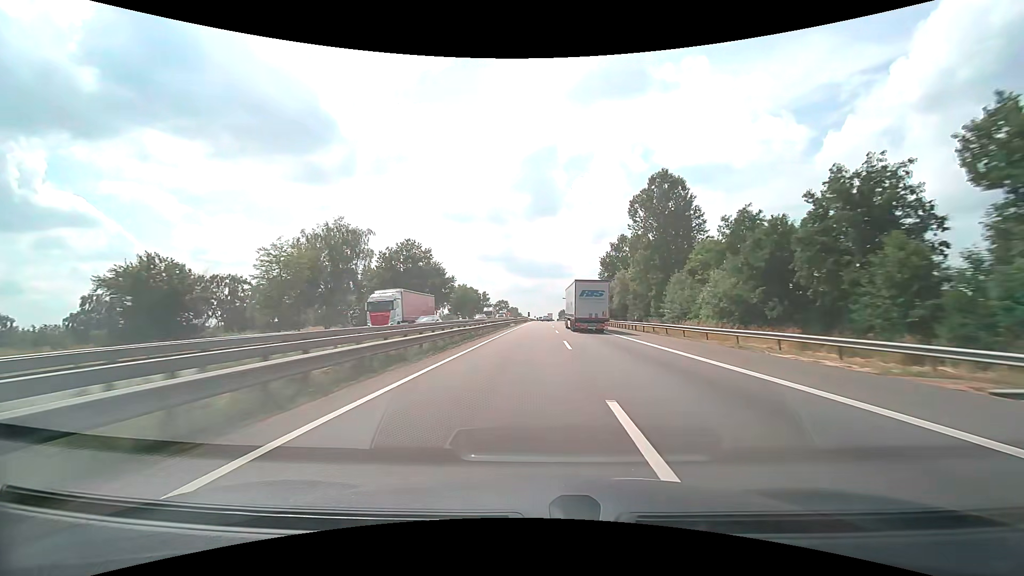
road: motorway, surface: asphalt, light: Day
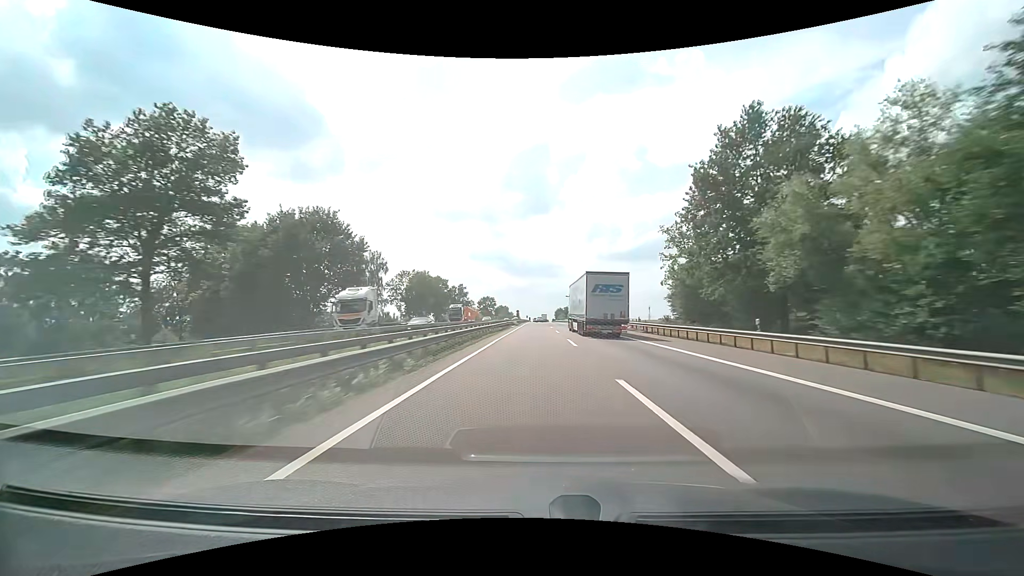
(+0.4, +51.3) m; +1°
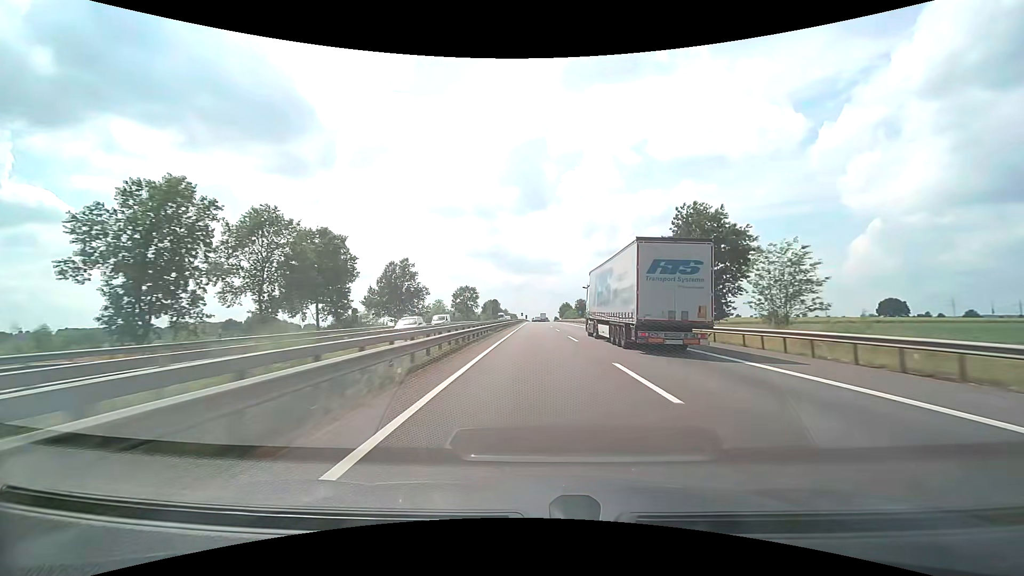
(+0.2, +71.6) m; 0°
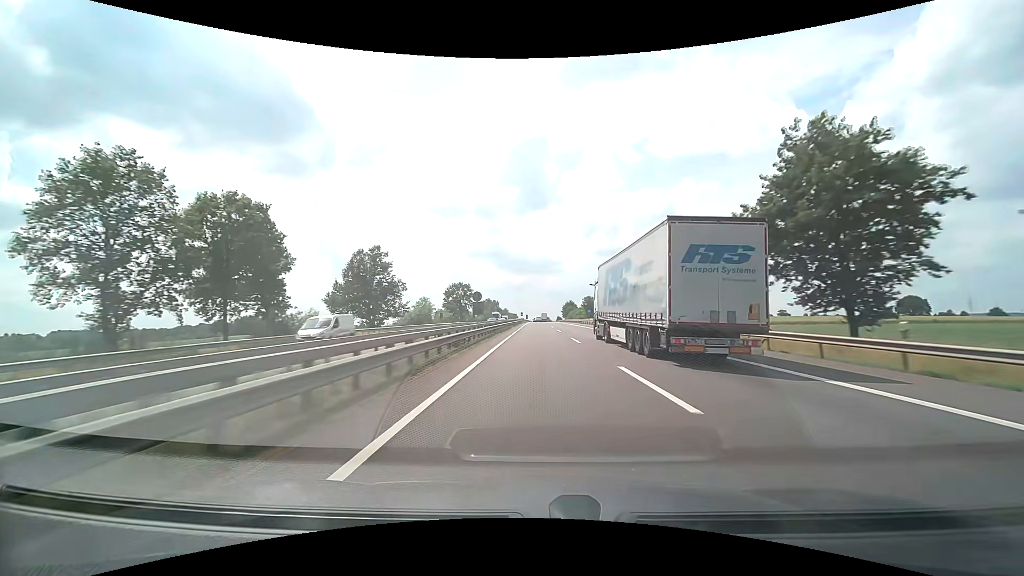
(0.0, +18.5) m; 0°
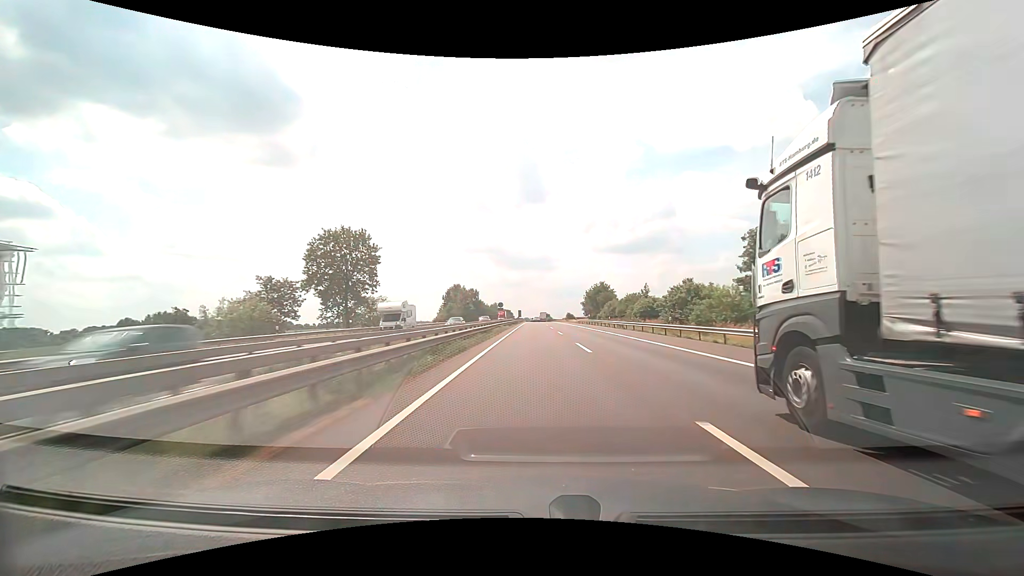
(+0.1, +95.9) m; 0°
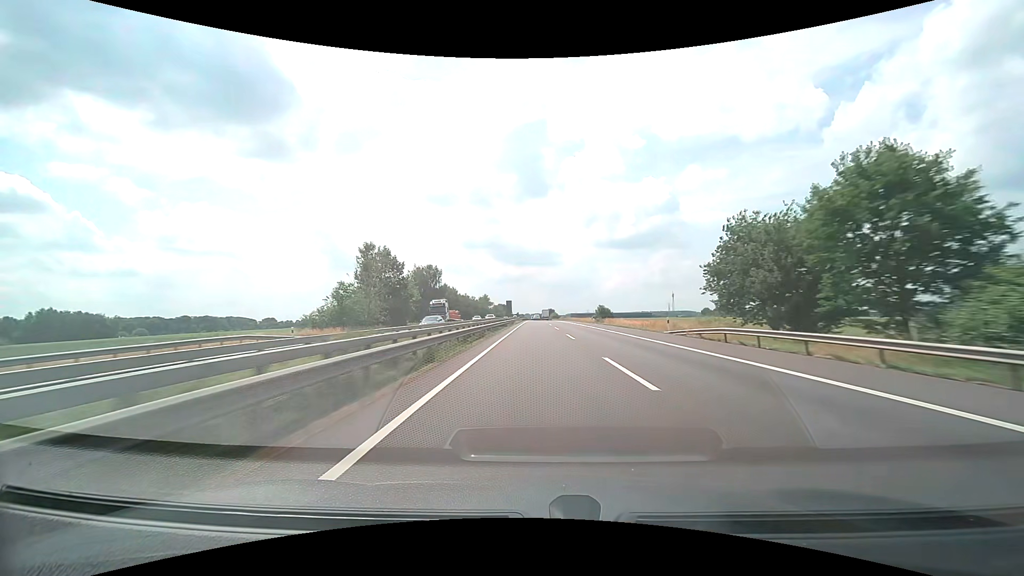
(-0.2, +80.0) m; 0°
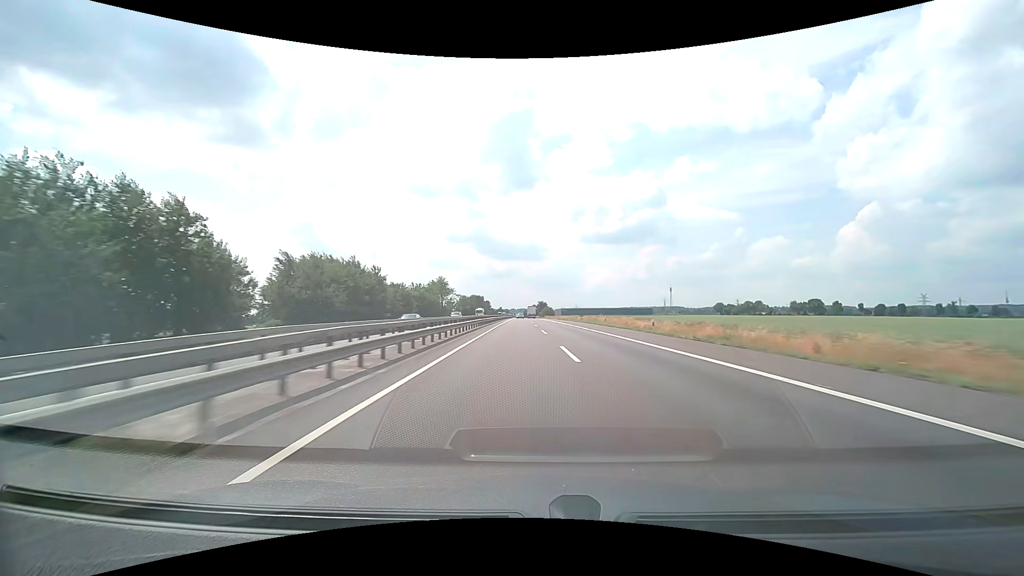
(+0.6, +101.9) m; +1°
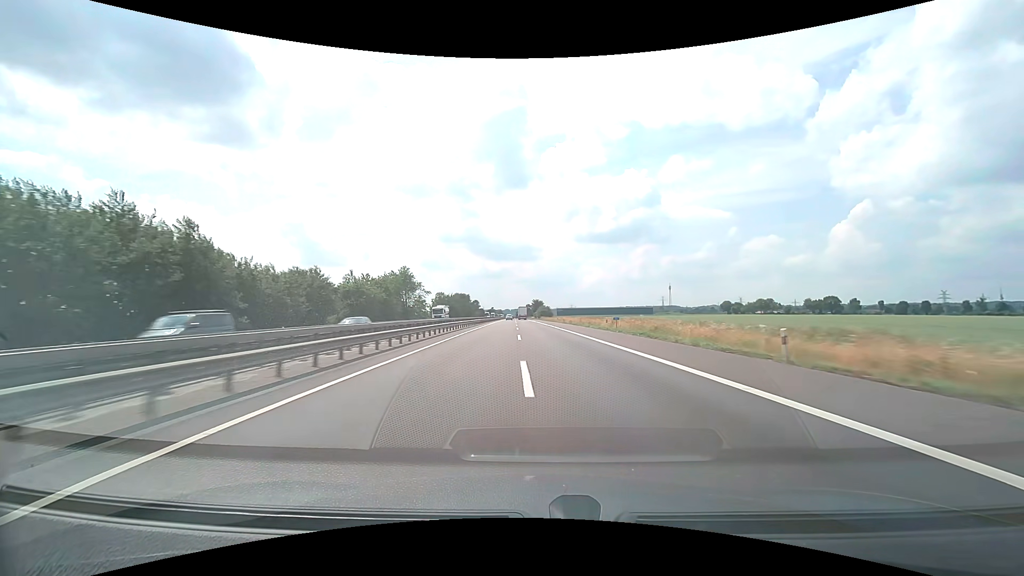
(+0.4, +41.0) m; +1°
(0, +10) (0, +20) (0, +30) (0, +40) (-1, +50) (-1, +60) (-1, +70) (-2, +80) (-2, +90) (-2, +100) m
